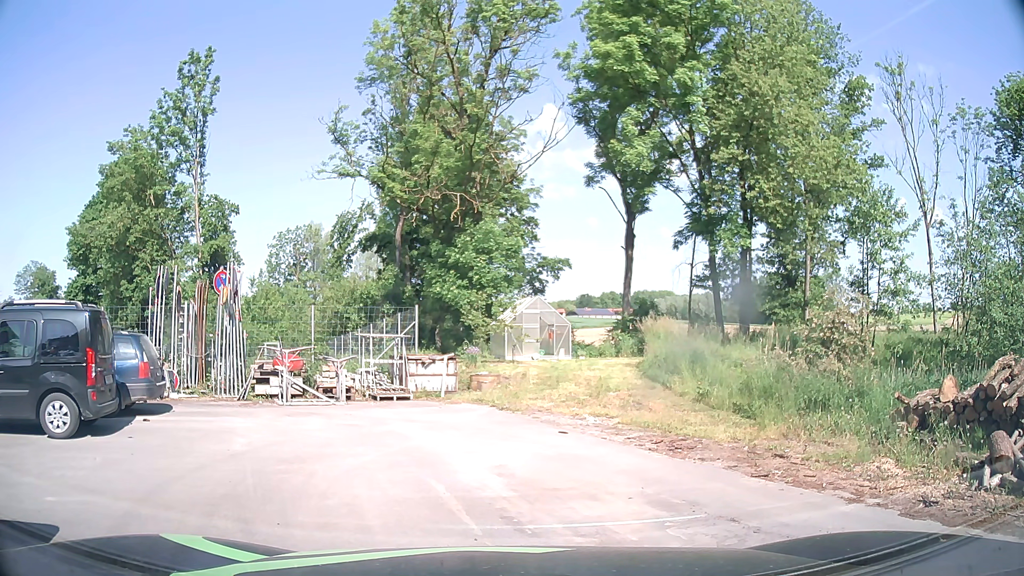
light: Day
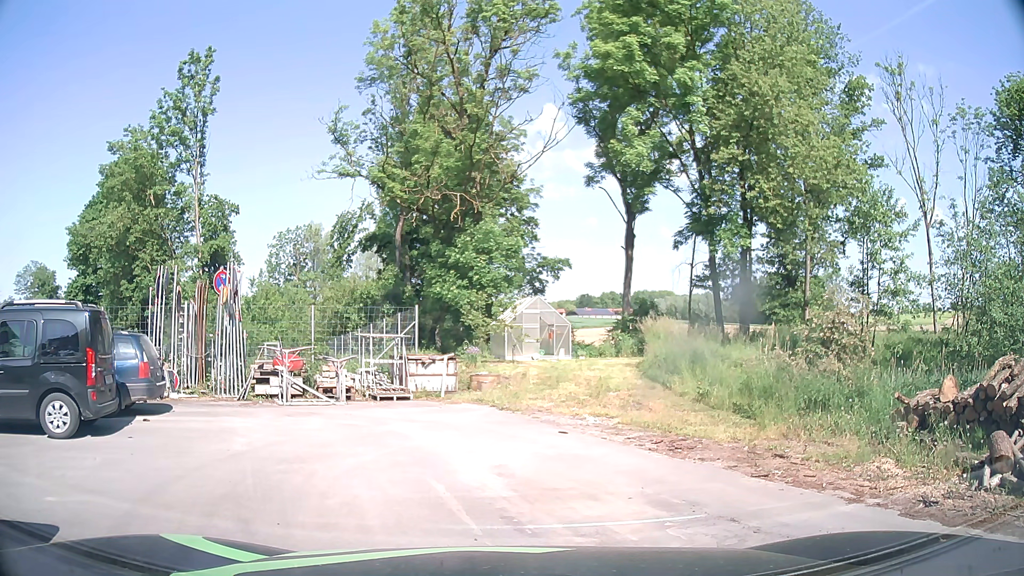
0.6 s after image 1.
(0.0, 0.0) m; 0°
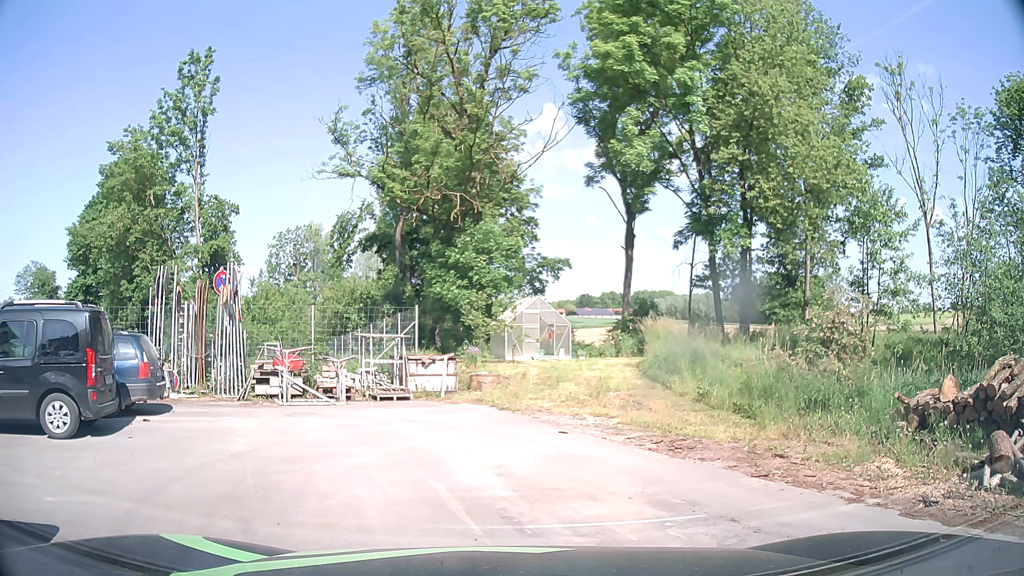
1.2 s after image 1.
(0.0, 0.0) m; 0°
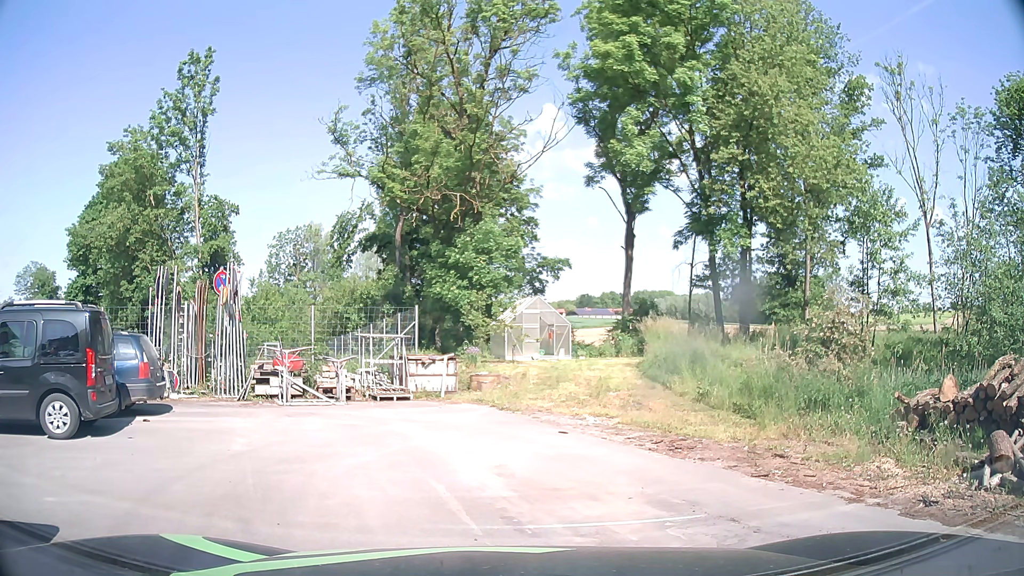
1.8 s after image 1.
(0.0, 0.0) m; 0°
